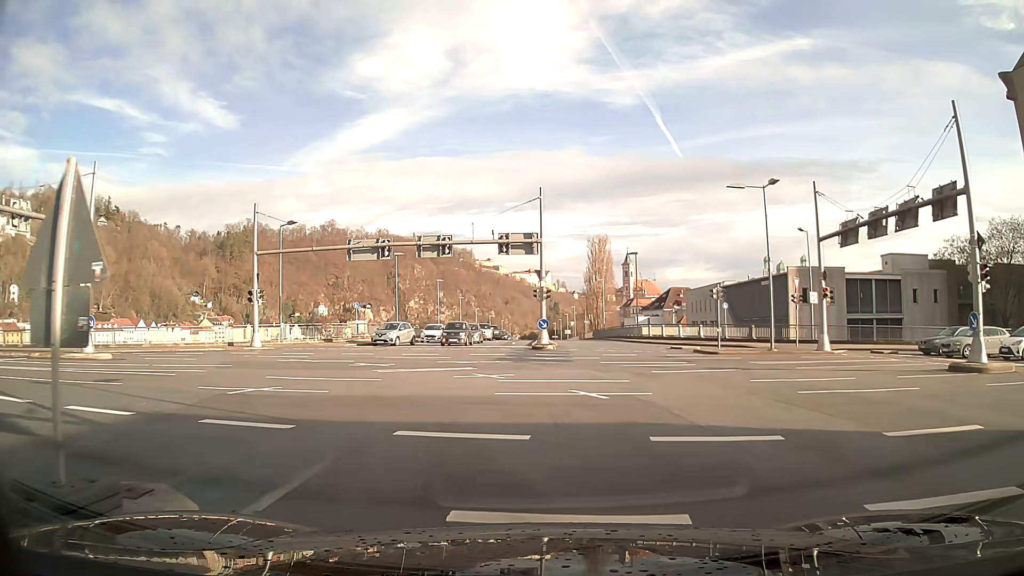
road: primary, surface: asphalt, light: Day
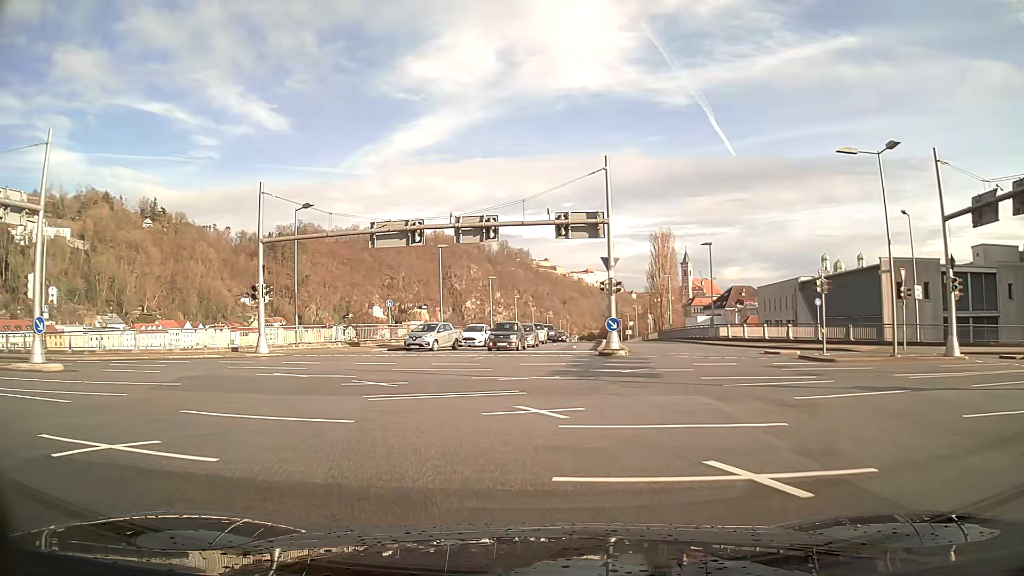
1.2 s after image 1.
(-0.4, +7.3) m; -7°
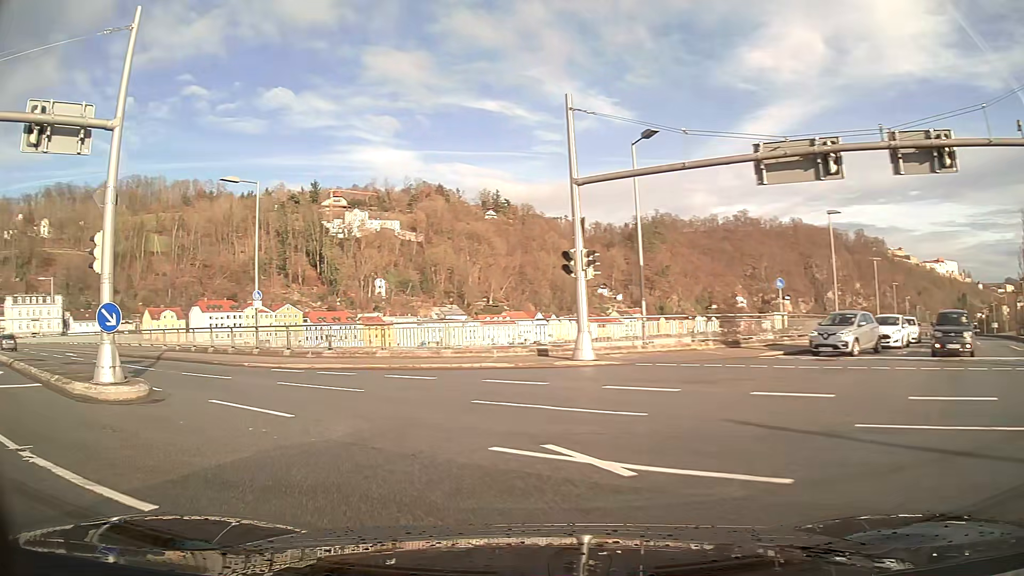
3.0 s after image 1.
(-3.5, +12.3) m; -34°
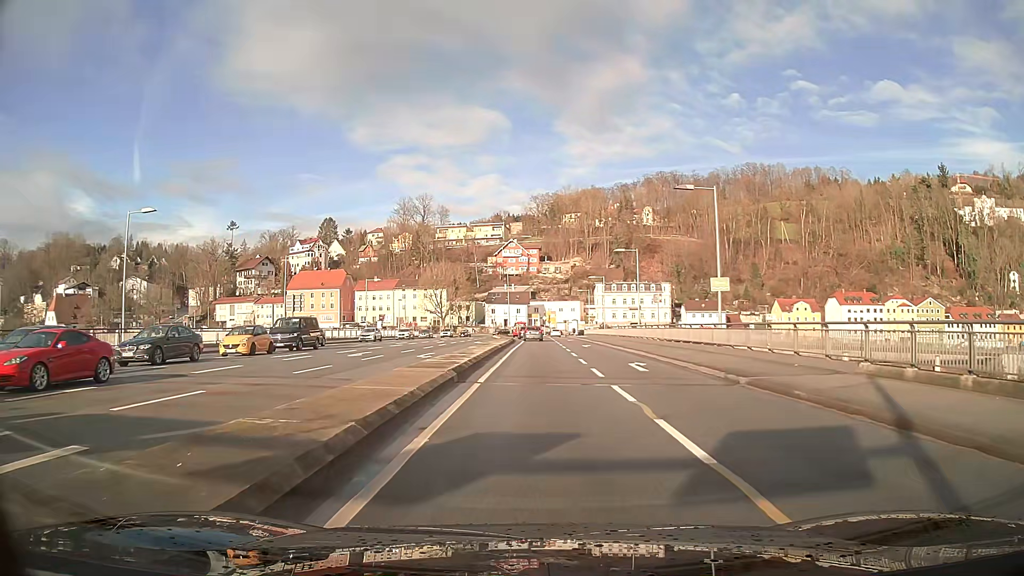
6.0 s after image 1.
(-11.7, +20.0) m; -47°
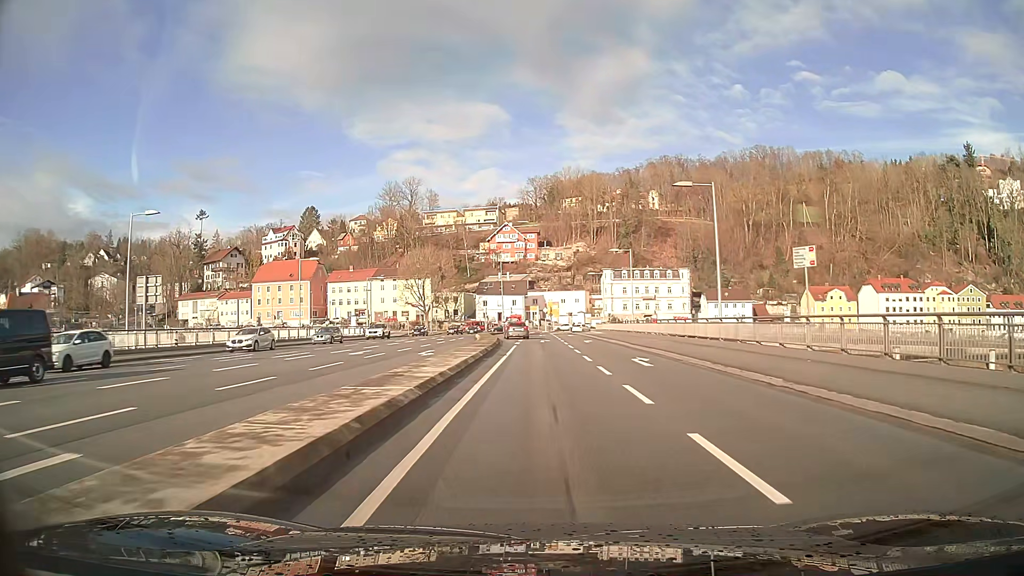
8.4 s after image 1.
(-0.3, +25.3) m; -1°
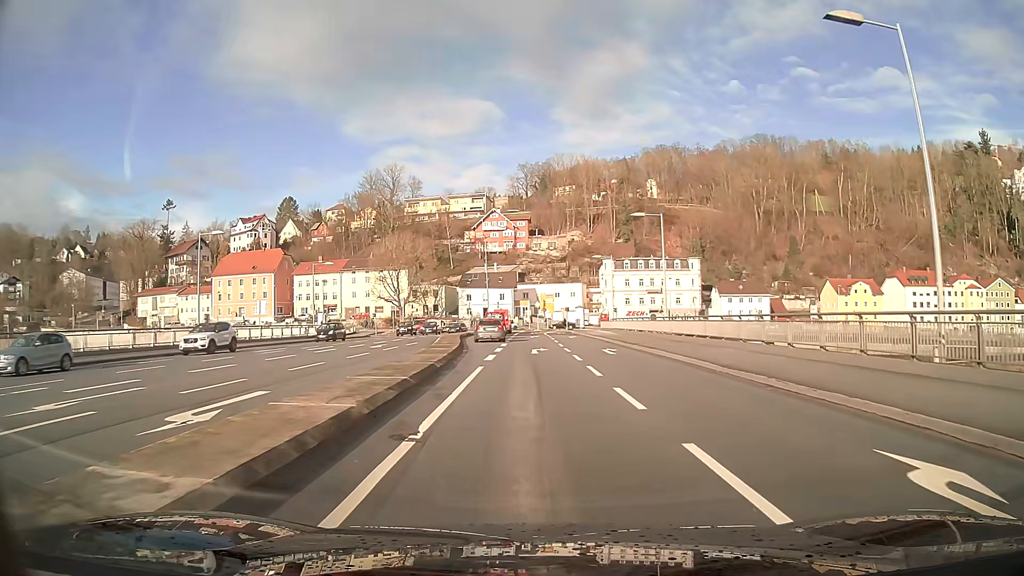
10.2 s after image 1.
(+0.1, +18.6) m; +1°
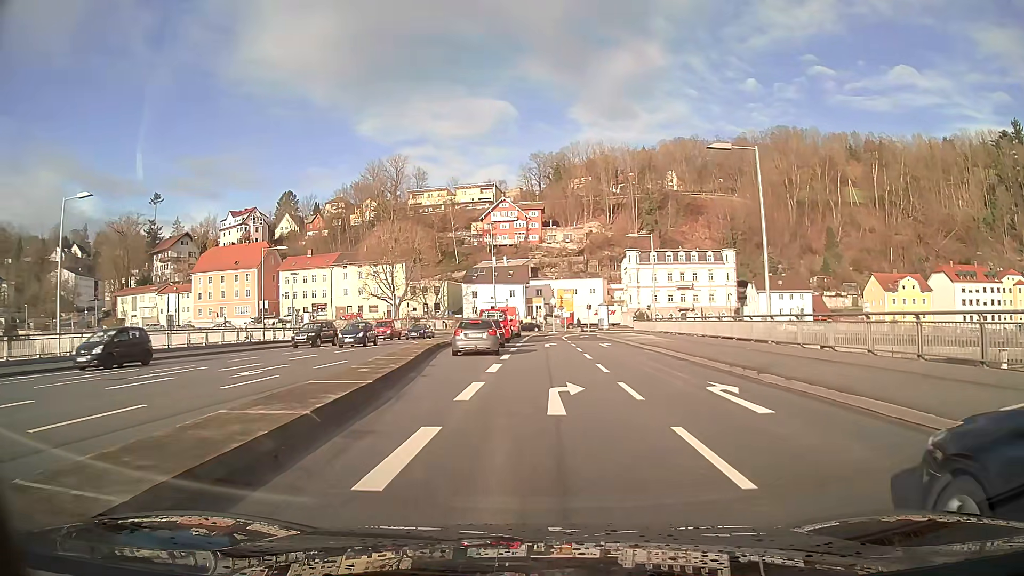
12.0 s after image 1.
(-0.2, +16.7) m; -2°
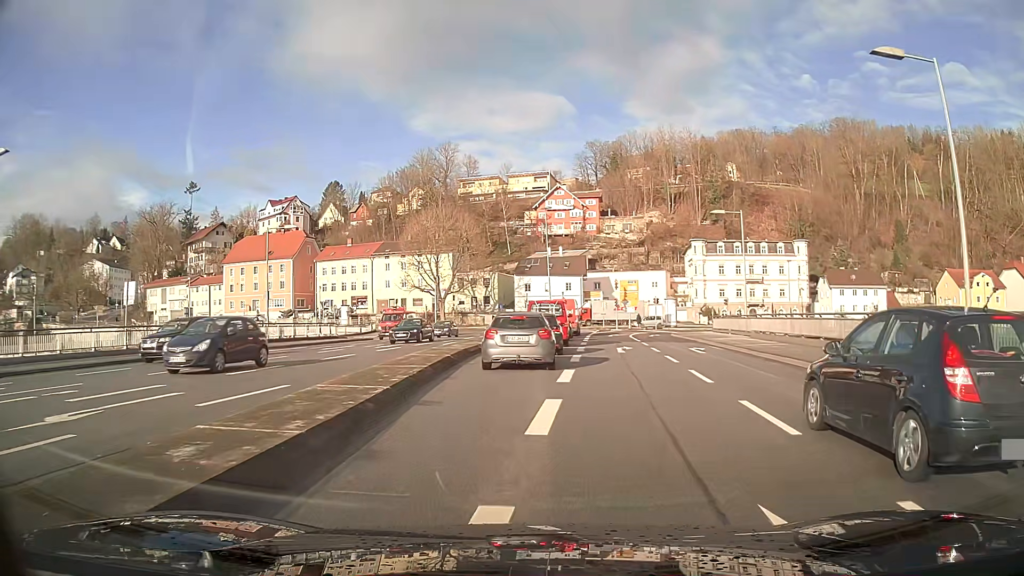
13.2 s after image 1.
(-0.3, +9.6) m; -4°
